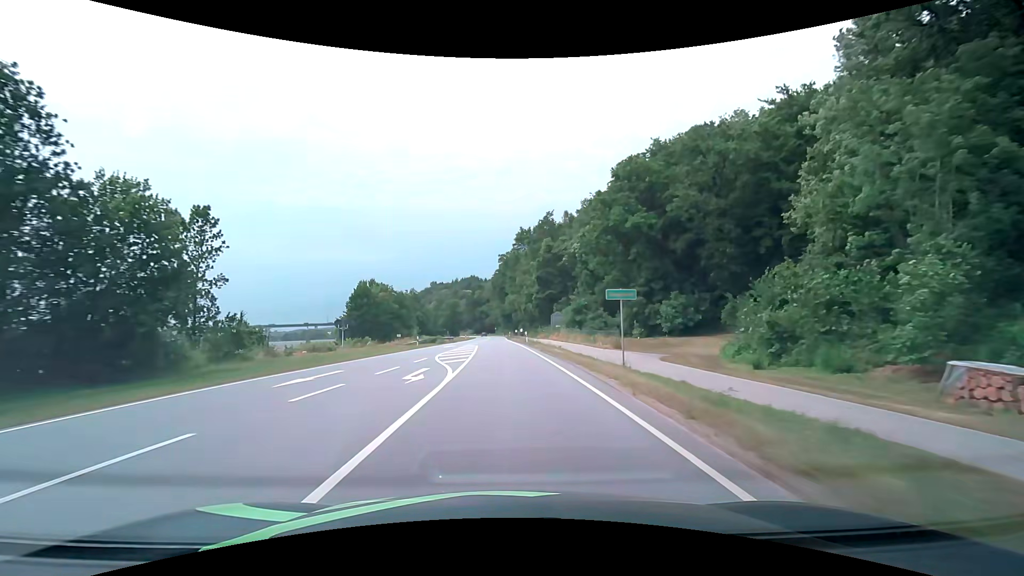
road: primary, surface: asphalt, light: Day
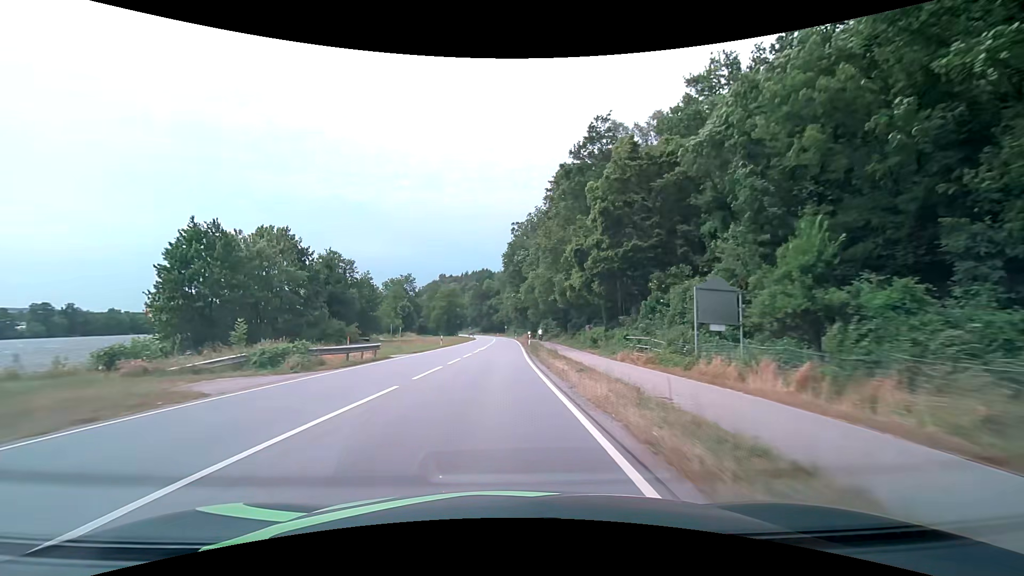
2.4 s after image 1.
(-0.4, +46.5) m; -1°
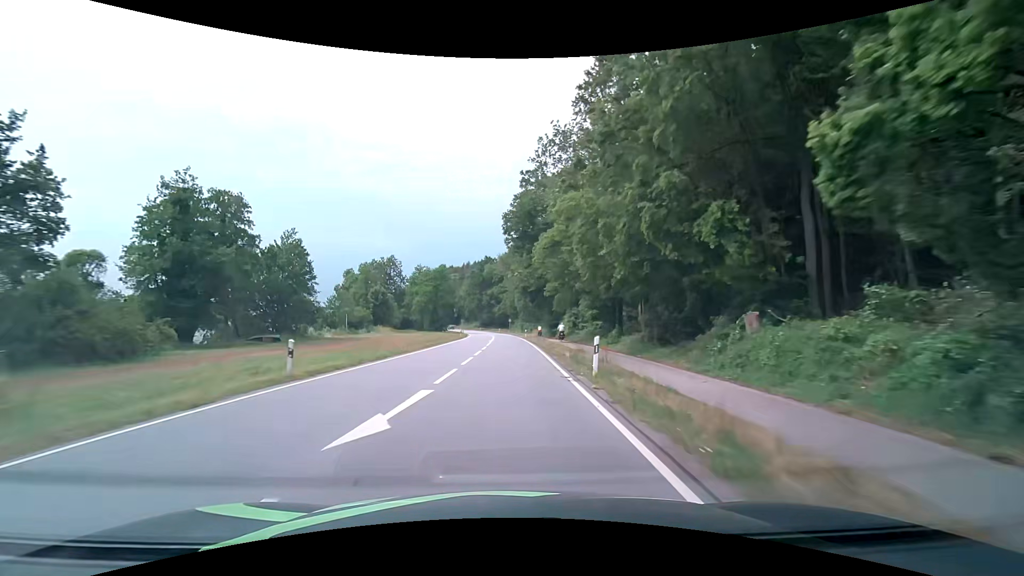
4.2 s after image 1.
(-0.2, +33.3) m; 0°
(0, +10) (0, +20) (0, +30) (0, +40) (0, +50) (0, +60) (0, +70) (0, +80) (-1, +90) (-2, +100) m
